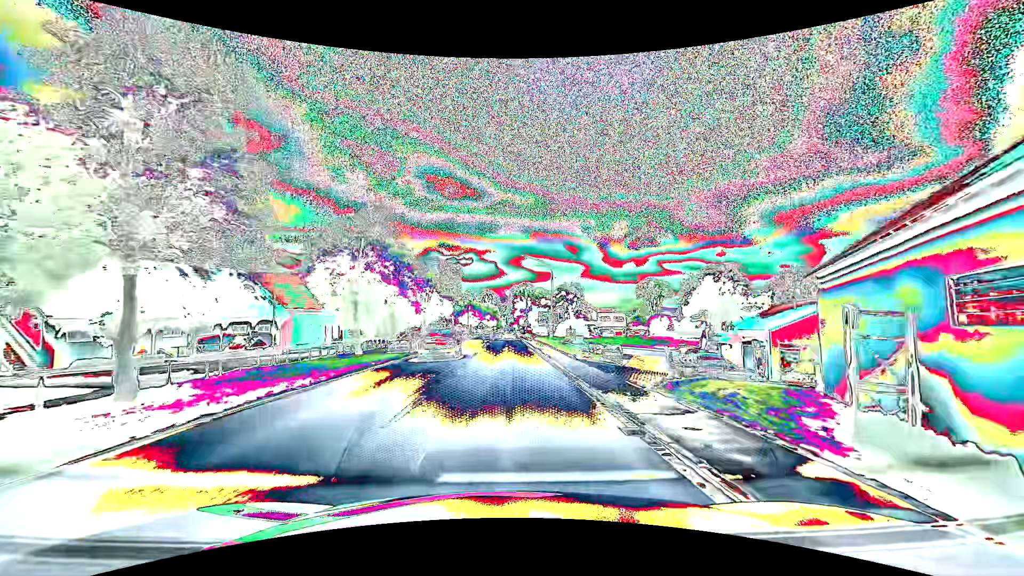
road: primary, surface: asphalt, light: Day
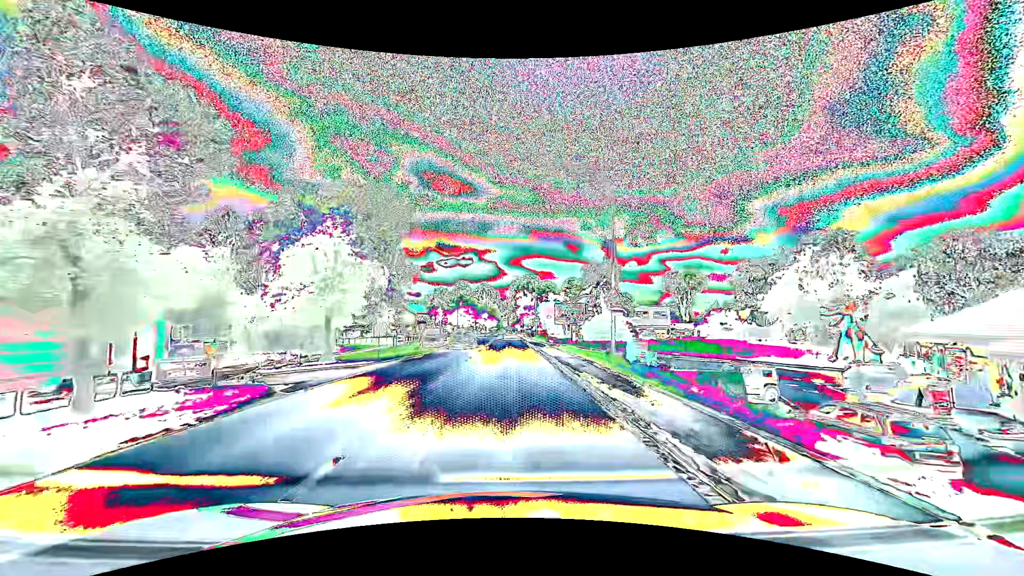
(+0.1, +31.7) m; 0°
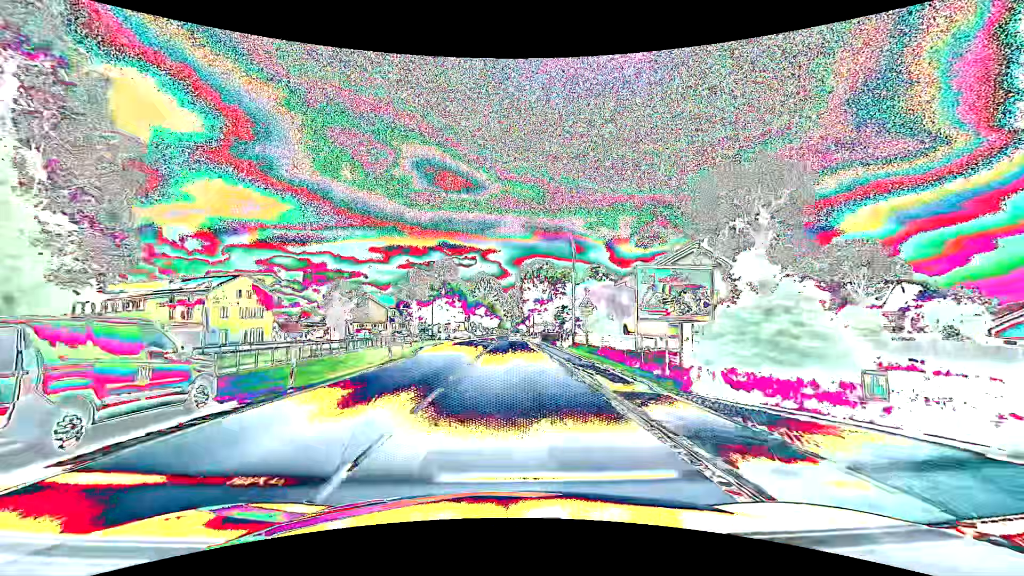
(-0.1, +39.6) m; 0°
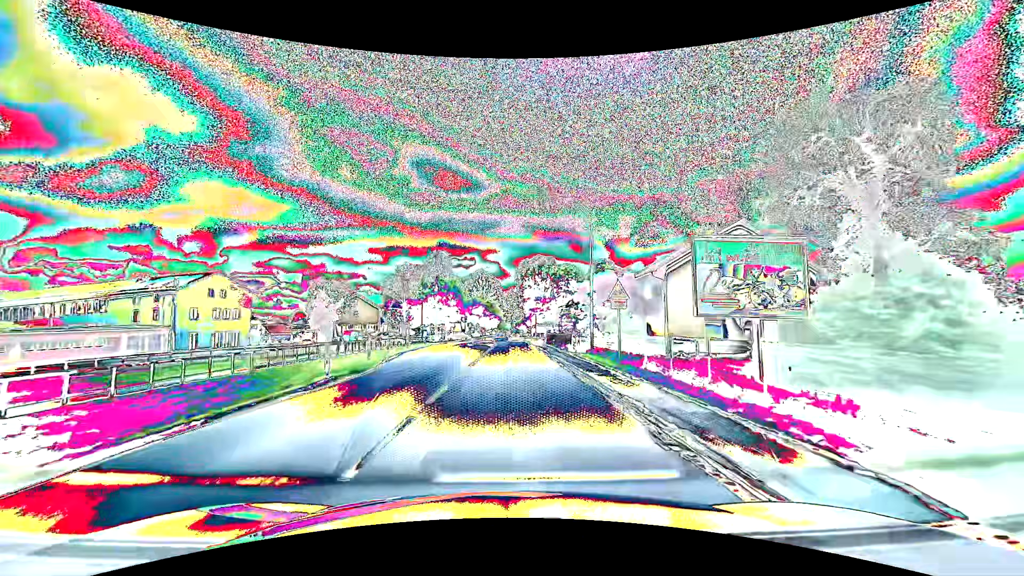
(0.0, +7.9) m; 0°
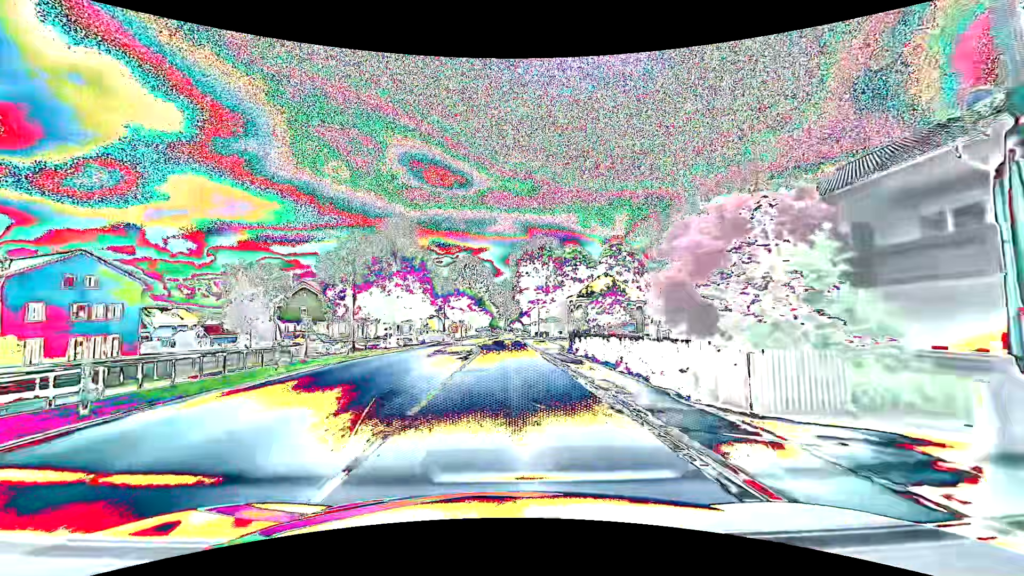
(+0.1, +23.7) m; +1°
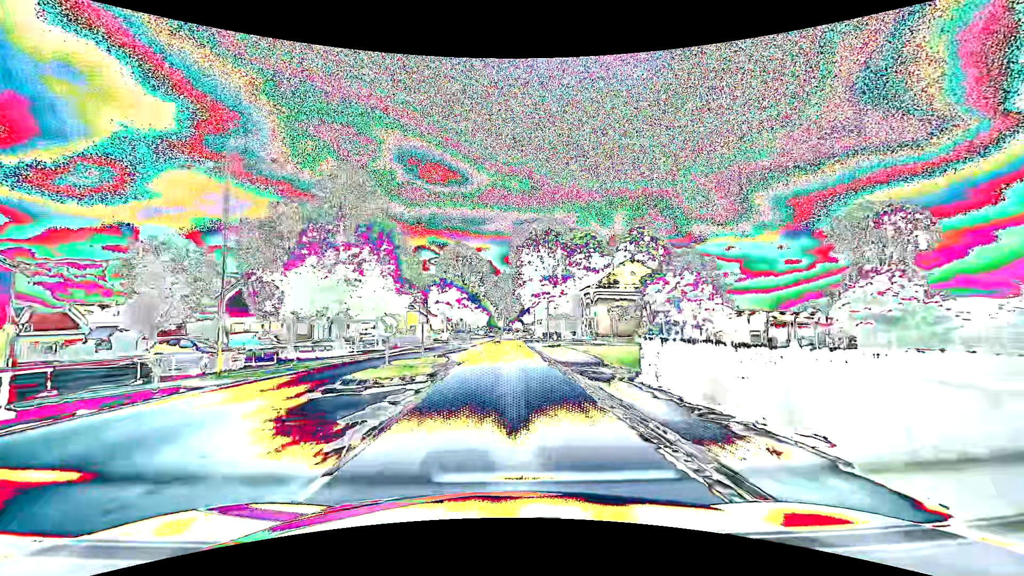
(+0.1, +15.8) m; 0°
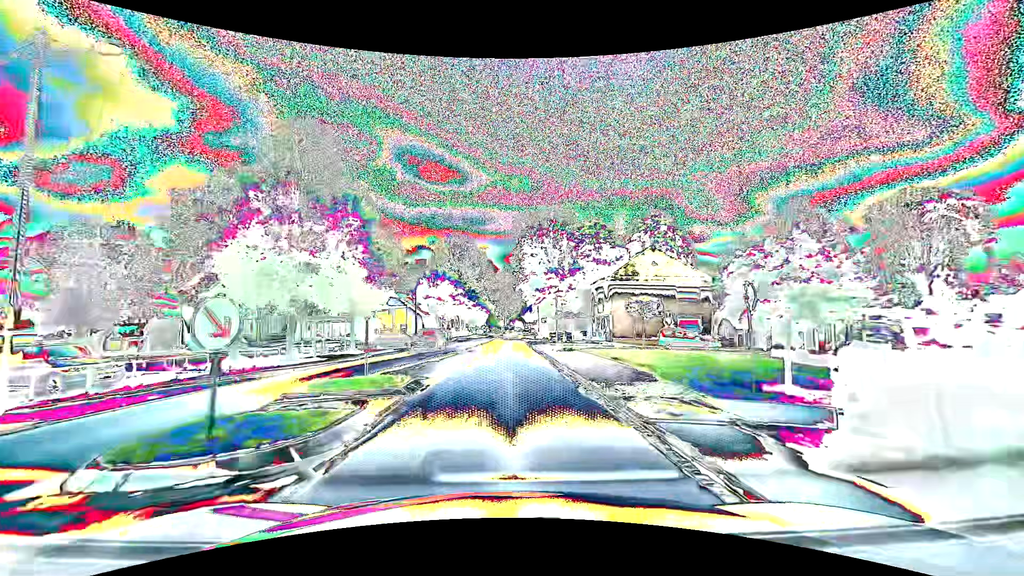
(0.0, +7.9) m; 0°
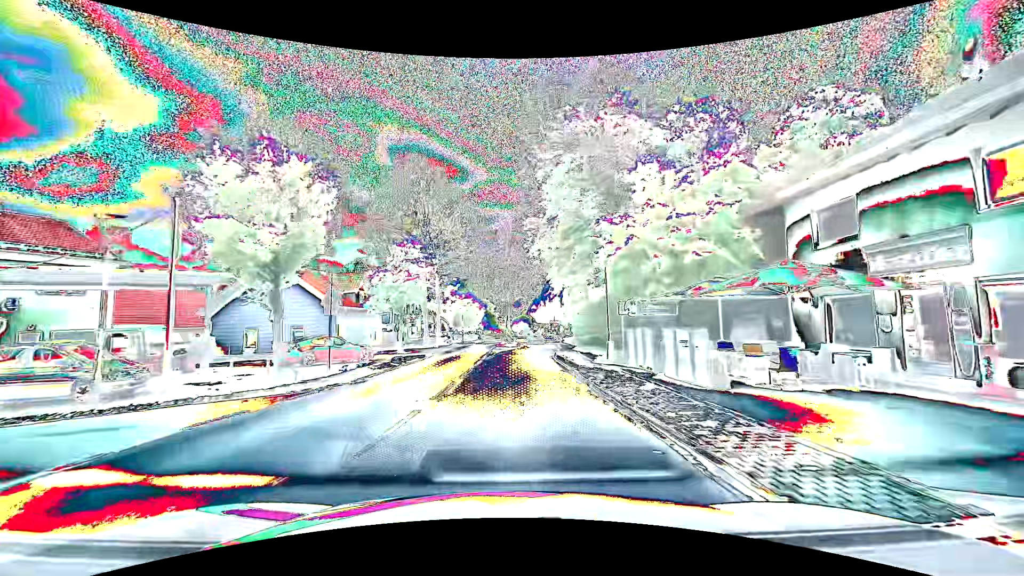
(-0.3, +39.7) m; 0°
(0, +10) (0, +20) (+1, +30) (+2, +40) (+3, +50) (+3, +60) (+3, +70) (+3, +80) (+3, +90) (+3, +100) m
